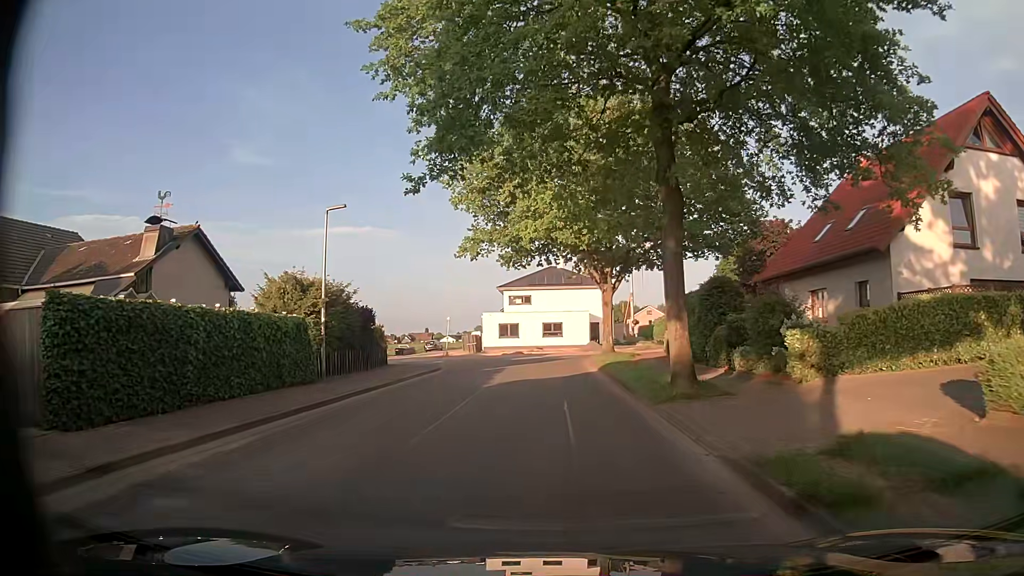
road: residential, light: Day
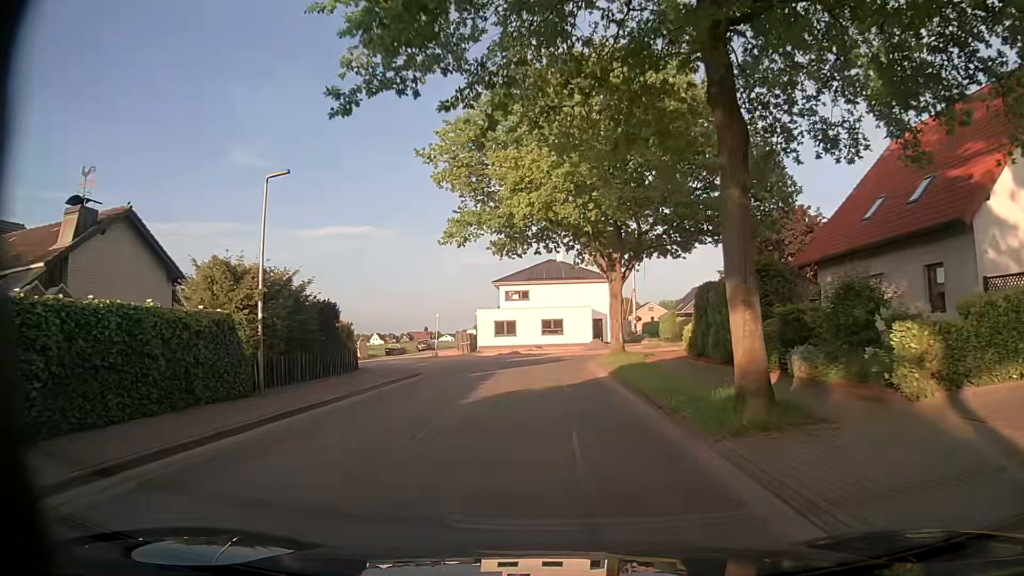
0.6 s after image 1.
(0.0, +4.7) m; -1°
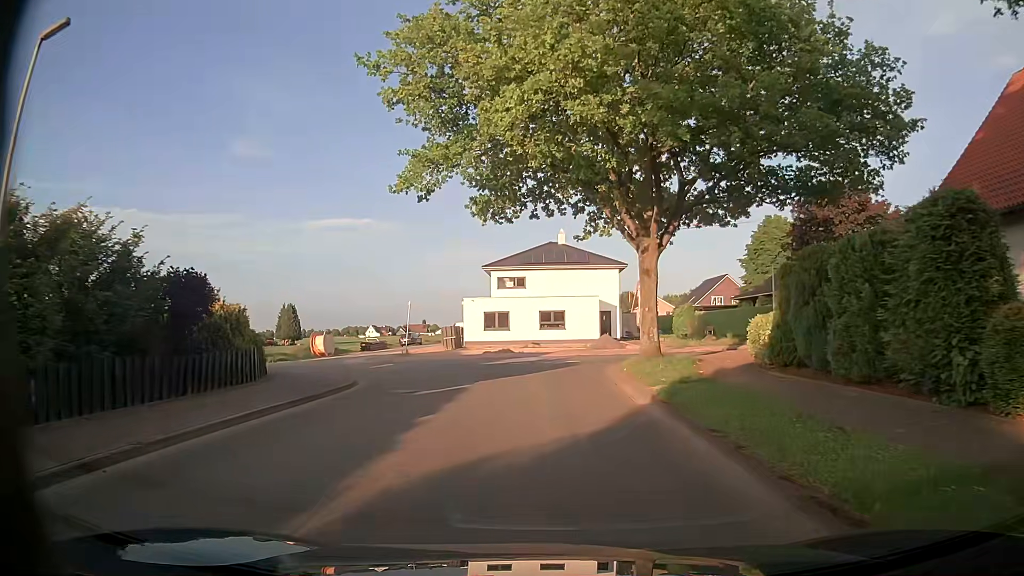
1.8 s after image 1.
(0.0, +9.2) m; 0°
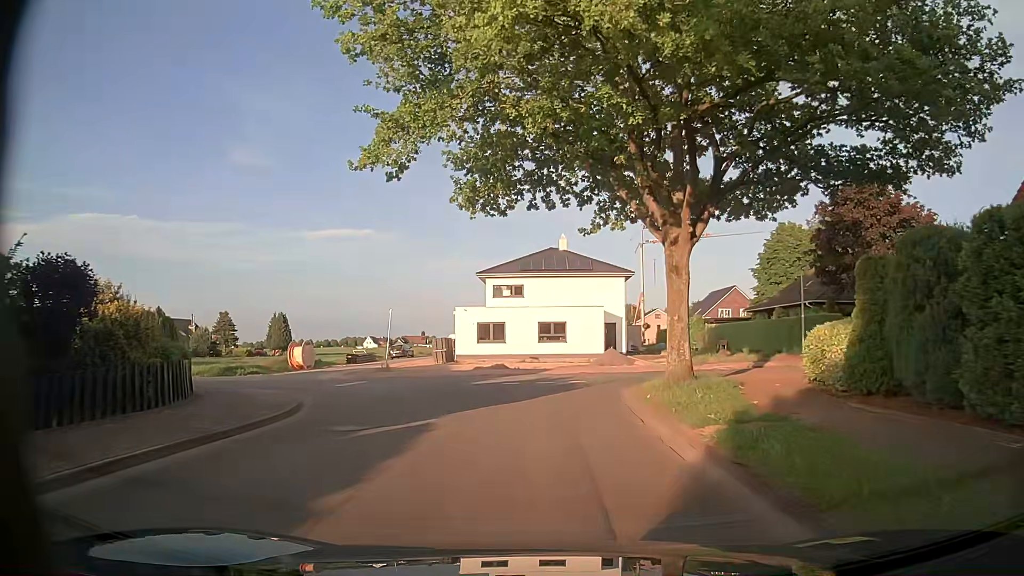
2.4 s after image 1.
(0.0, +4.3) m; +1°
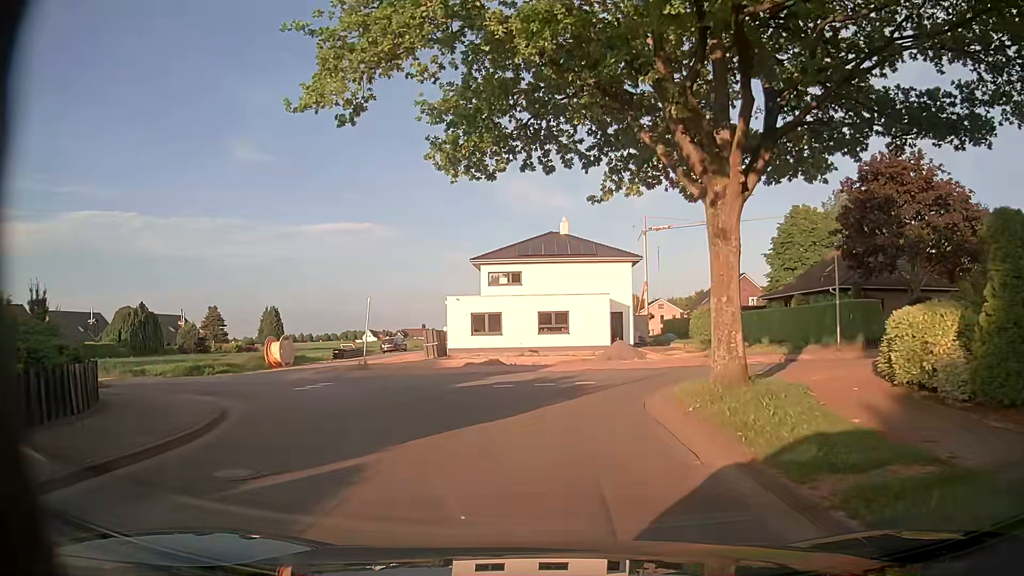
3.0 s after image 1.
(0.0, +4.0) m; -1°
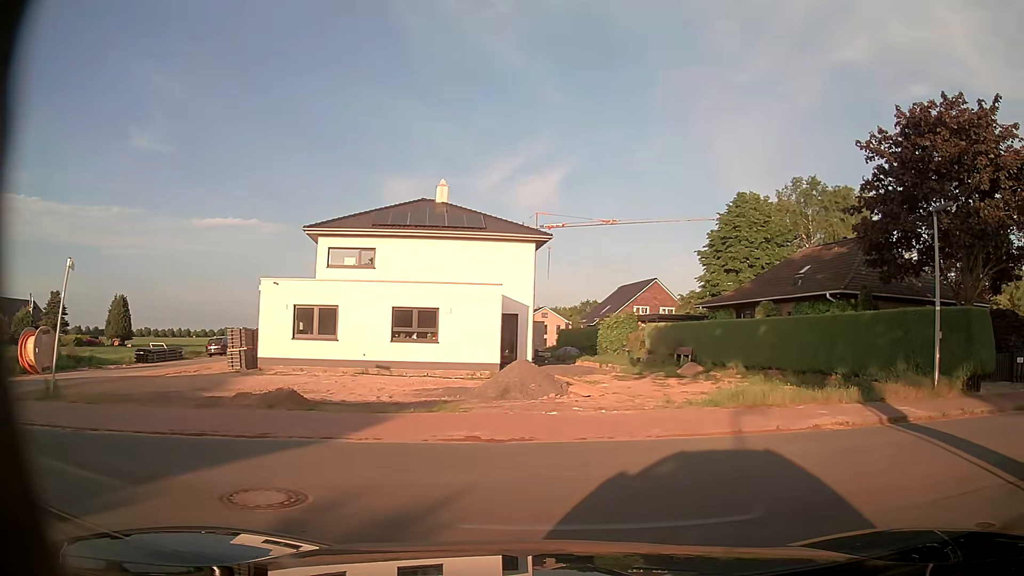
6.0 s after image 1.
(+0.3, +14.1) m; +10°
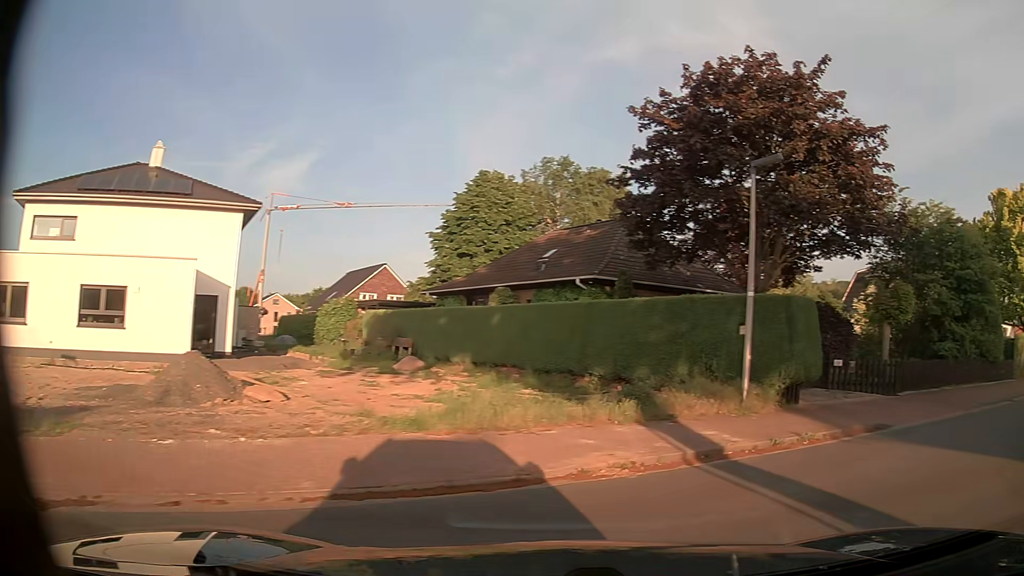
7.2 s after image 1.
(+0.7, +4.6) m; +21°
